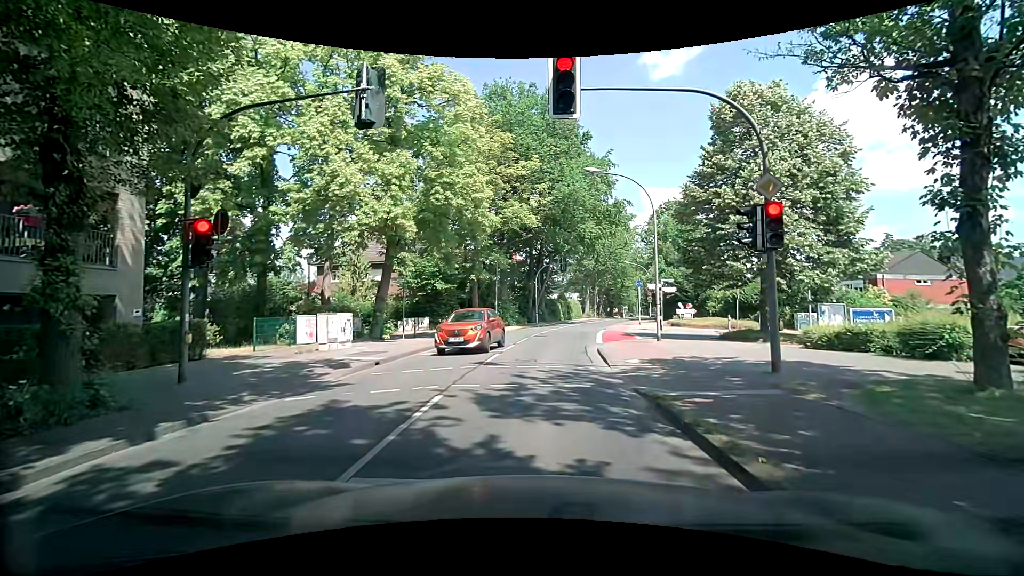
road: tertiary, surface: asphalt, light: Day
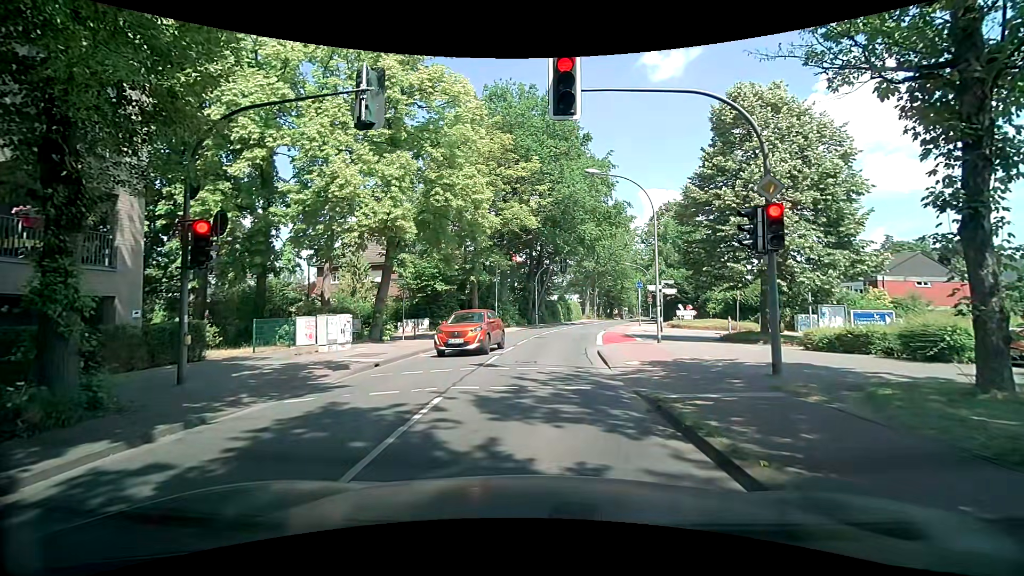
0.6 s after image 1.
(0.0, +0.1) m; 0°
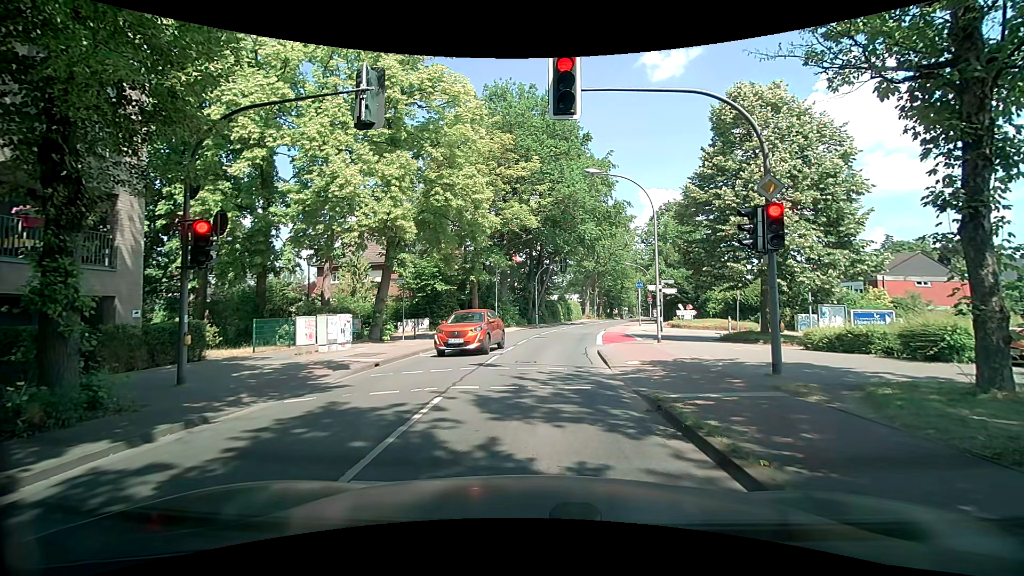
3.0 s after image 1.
(0.0, +0.1) m; 0°
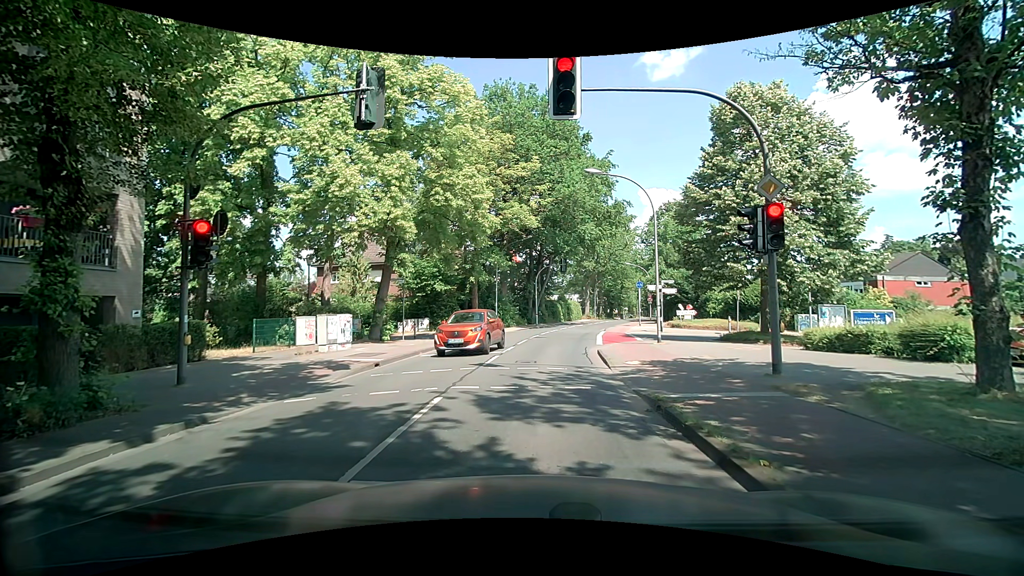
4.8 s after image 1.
(0.0, 0.0) m; 0°
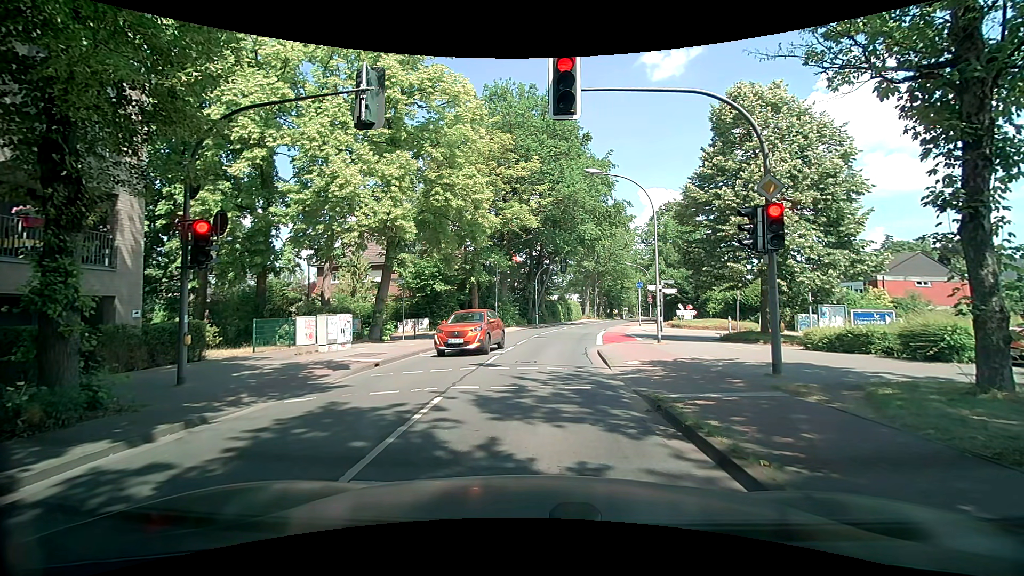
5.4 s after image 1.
(0.0, 0.0) m; 0°
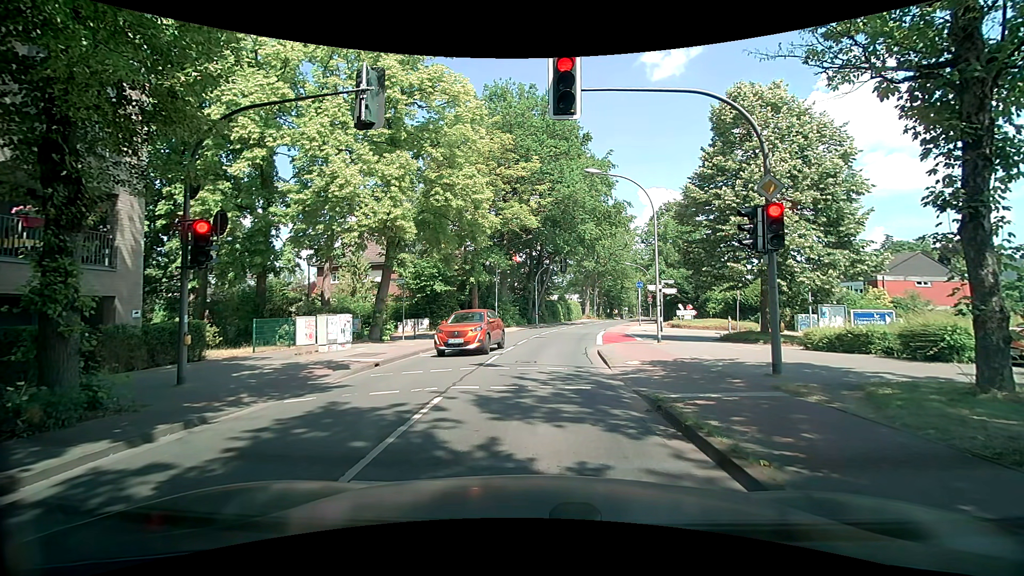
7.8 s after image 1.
(0.0, 0.0) m; 0°
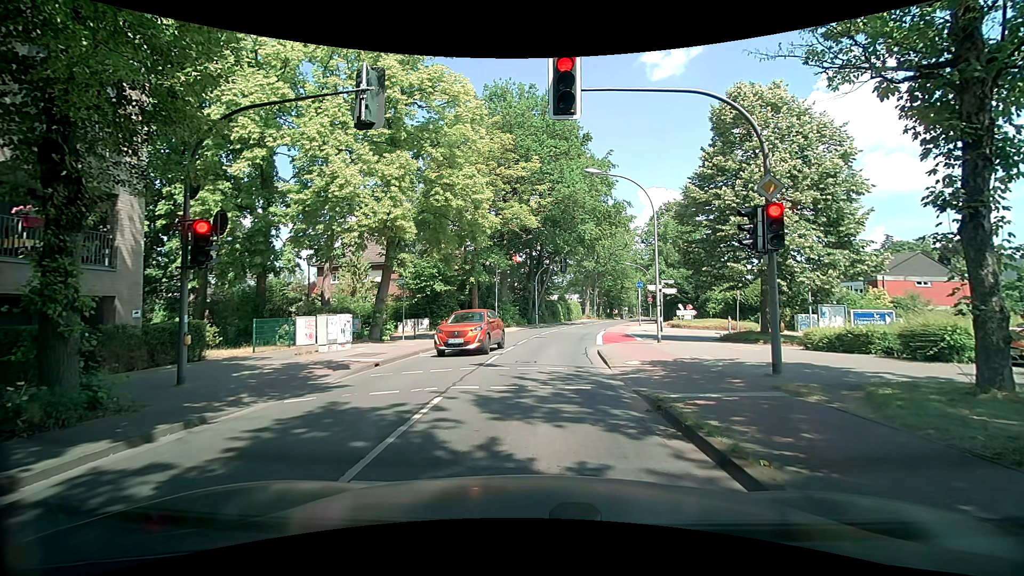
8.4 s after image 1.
(0.0, 0.0) m; 0°
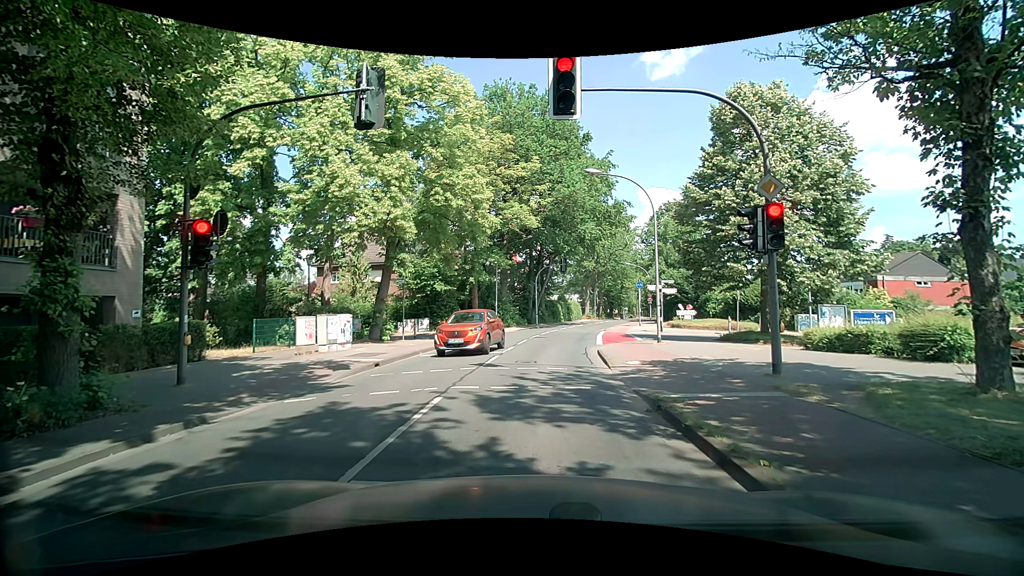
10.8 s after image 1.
(0.0, 0.0) m; 0°
(+1, +10) (+1, +20) (+3, +30) (+5, +40) (+7, +49) (+10, +59) (+13, +68) (+16, +78) (+19, +87) (+22, +97) m
